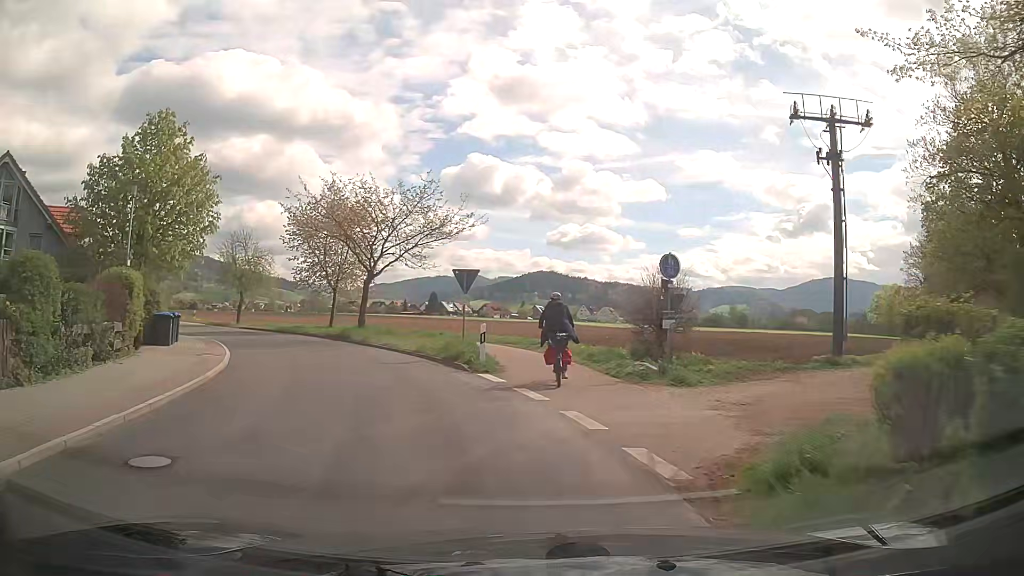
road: tertiary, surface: asphalt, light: Day
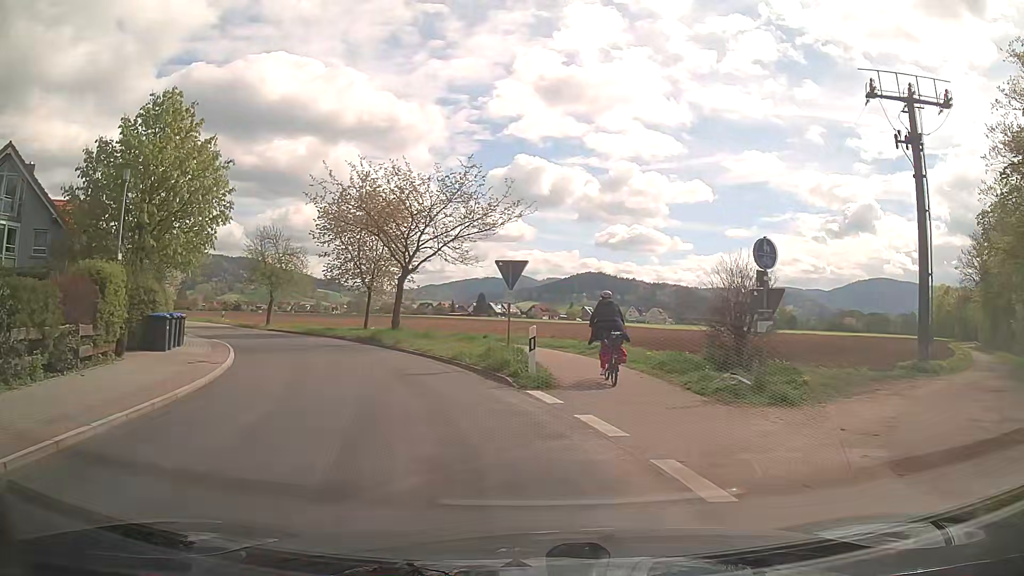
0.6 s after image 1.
(-0.1, +3.4) m; -4°
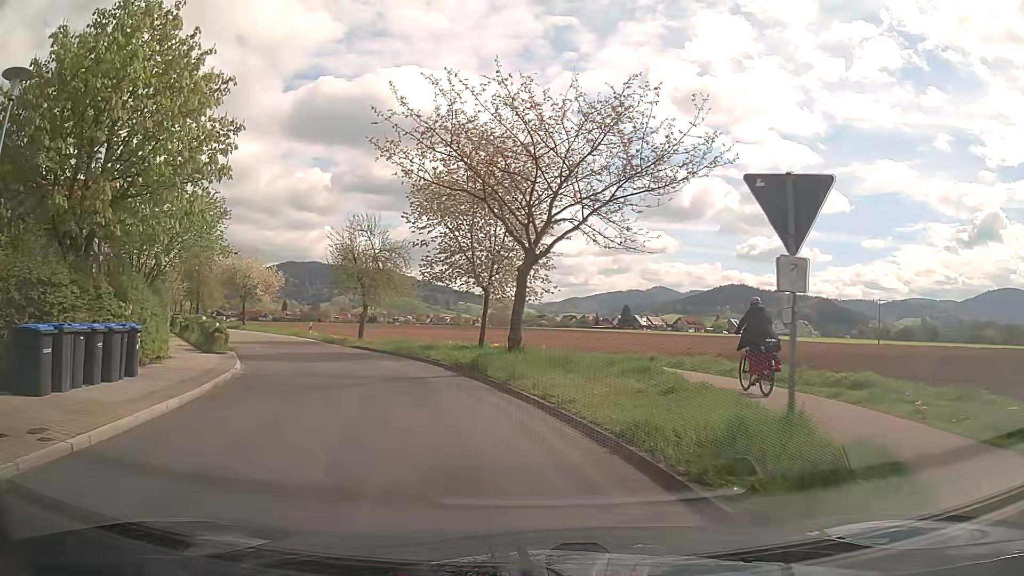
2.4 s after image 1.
(-1.2, +10.9) m; -13°
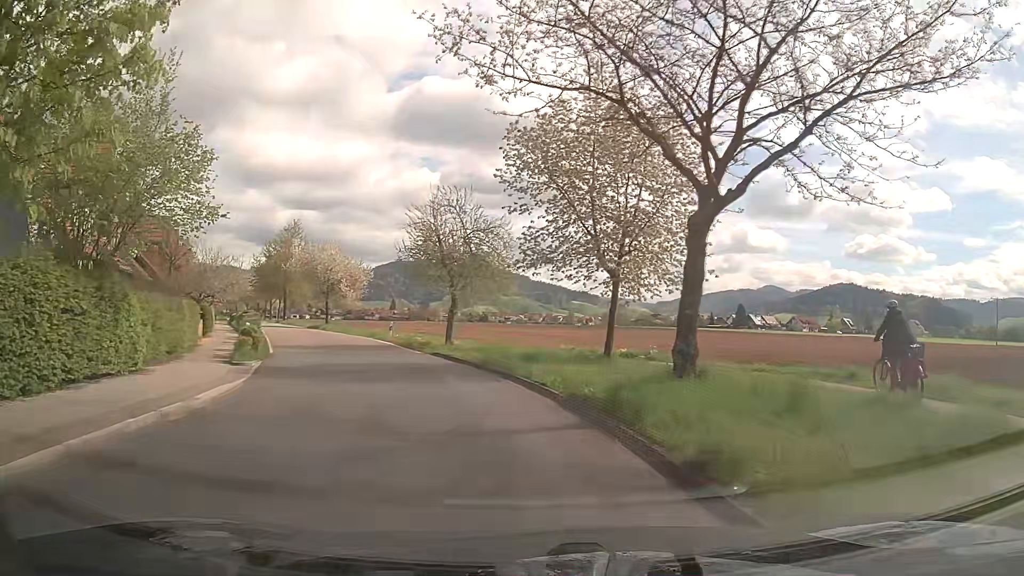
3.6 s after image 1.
(-0.6, +8.1) m; -9°
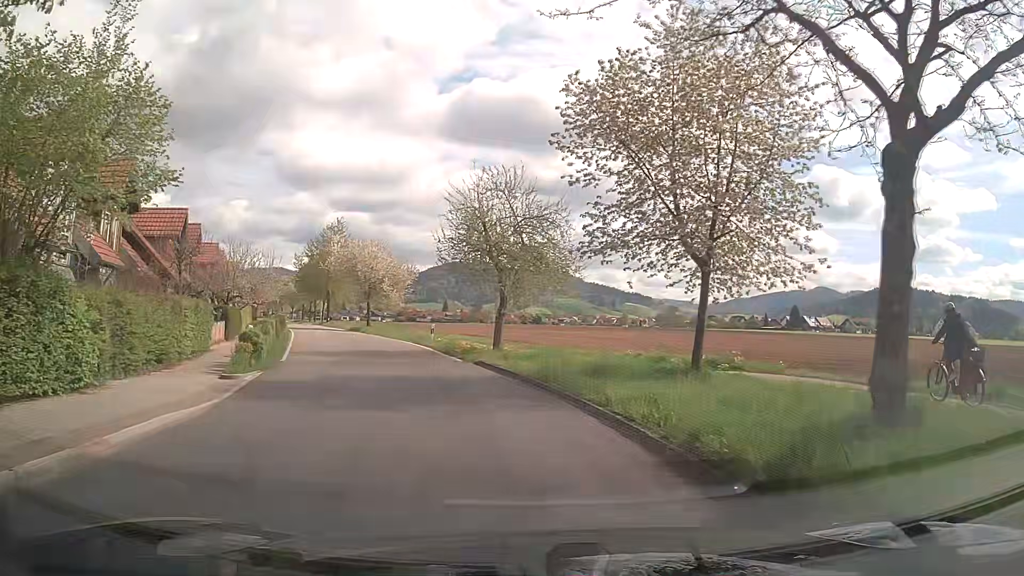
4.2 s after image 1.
(-0.2, +4.2) m; -4°
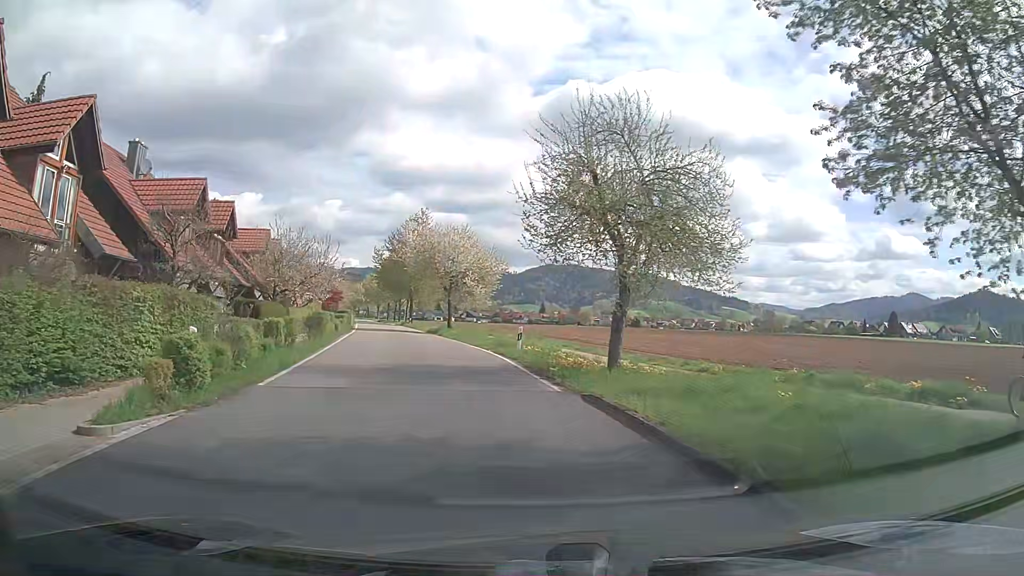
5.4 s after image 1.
(-0.7, +8.6) m; -10°
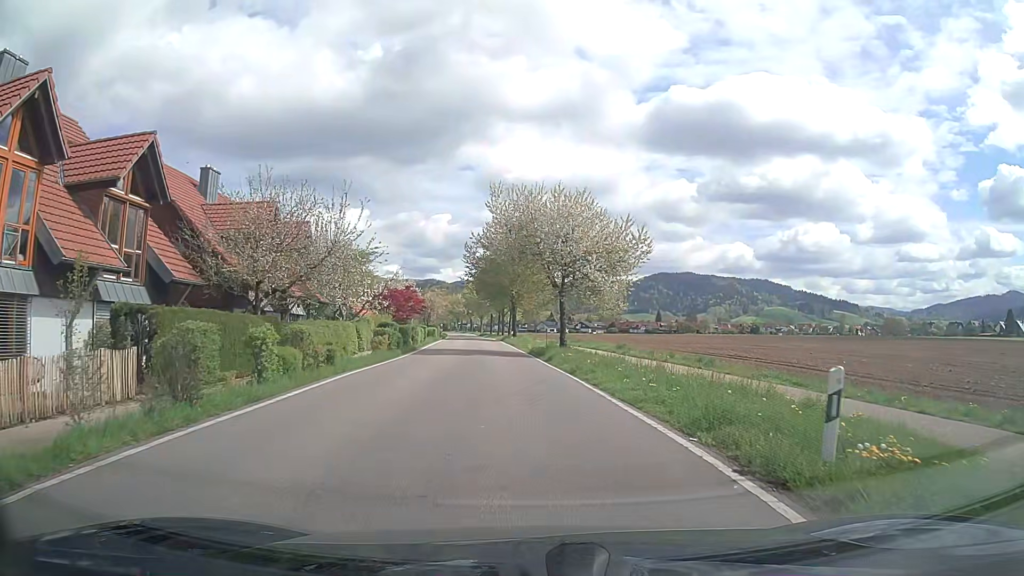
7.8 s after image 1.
(-1.2, +17.5) m; -8°
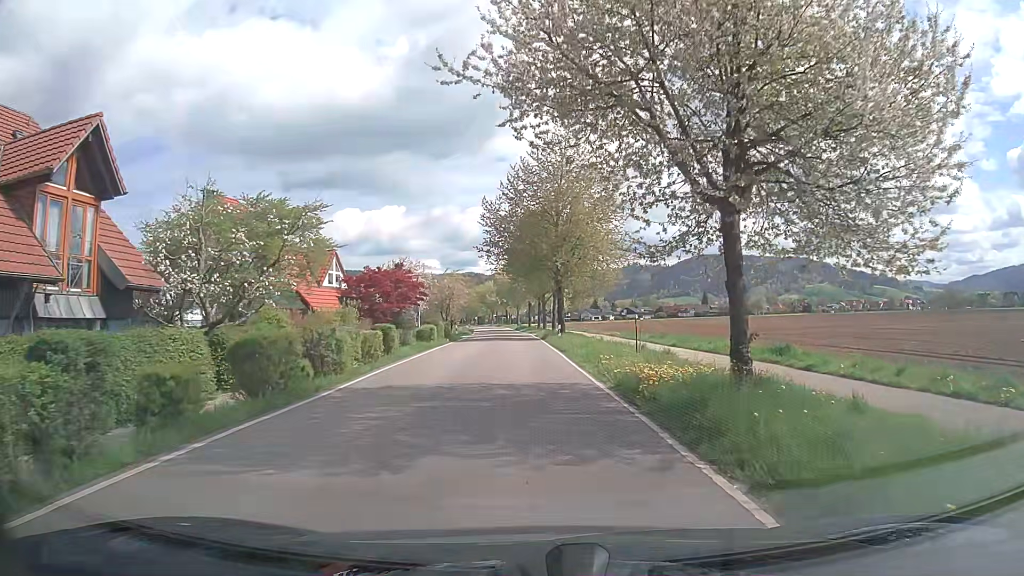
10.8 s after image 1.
(-0.9, +22.1) m; -3°
(0, +10) (0, +20) (-1, +30) (-1, +40) (-1, +50) (-2, +60) (-2, +70) (-3, +80) (-4, +90) (-5, +100) m
